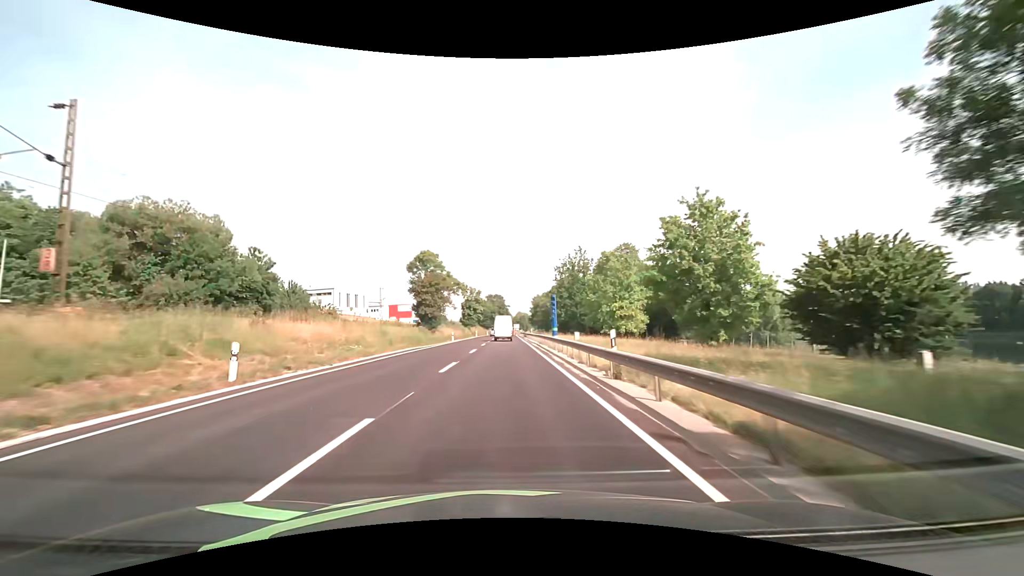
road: primary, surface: asphalt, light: Day
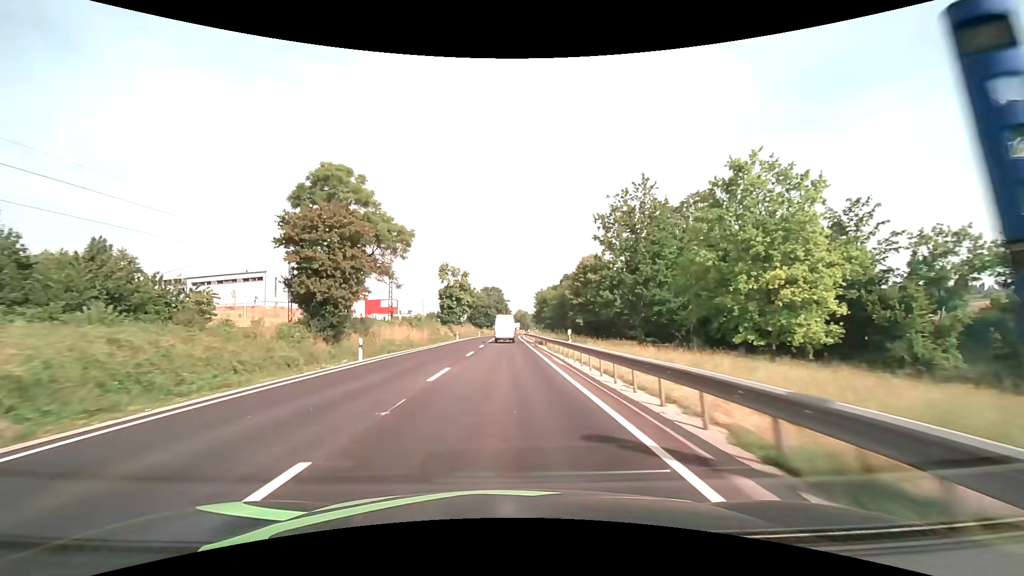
(0.0, +38.2) m; 0°
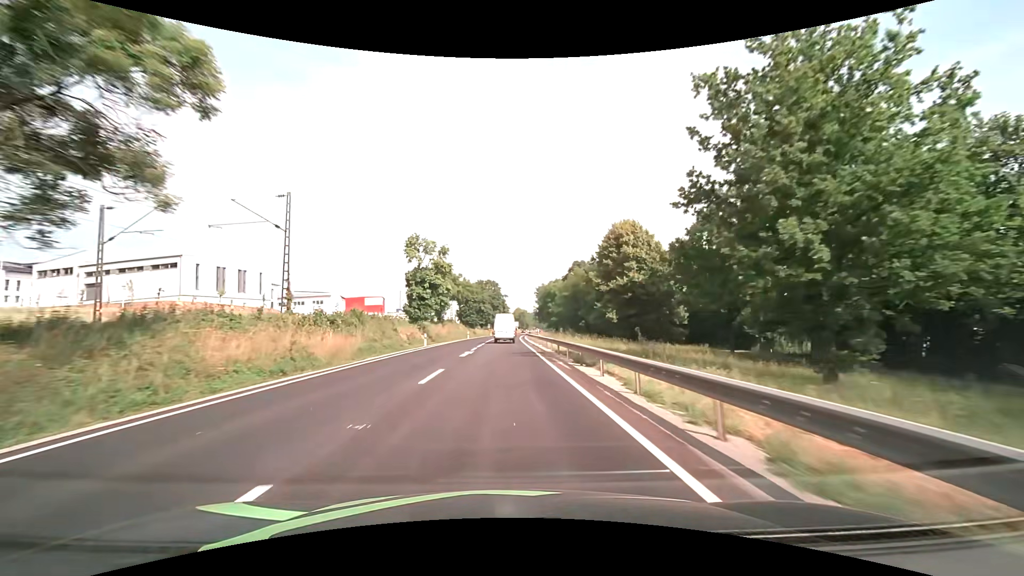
(+0.1, +24.8) m; 0°
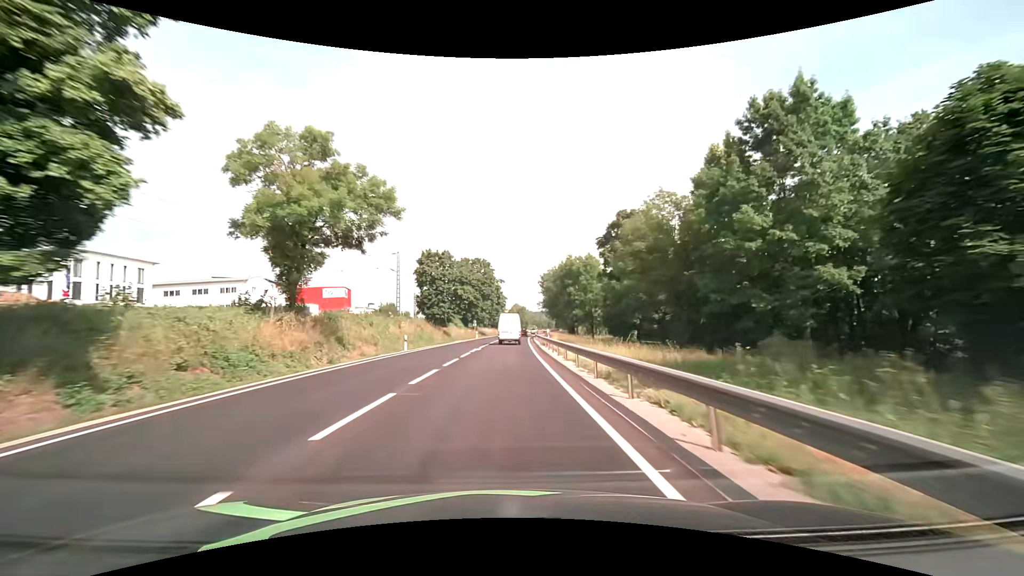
(+0.2, +48.7) m; +1°
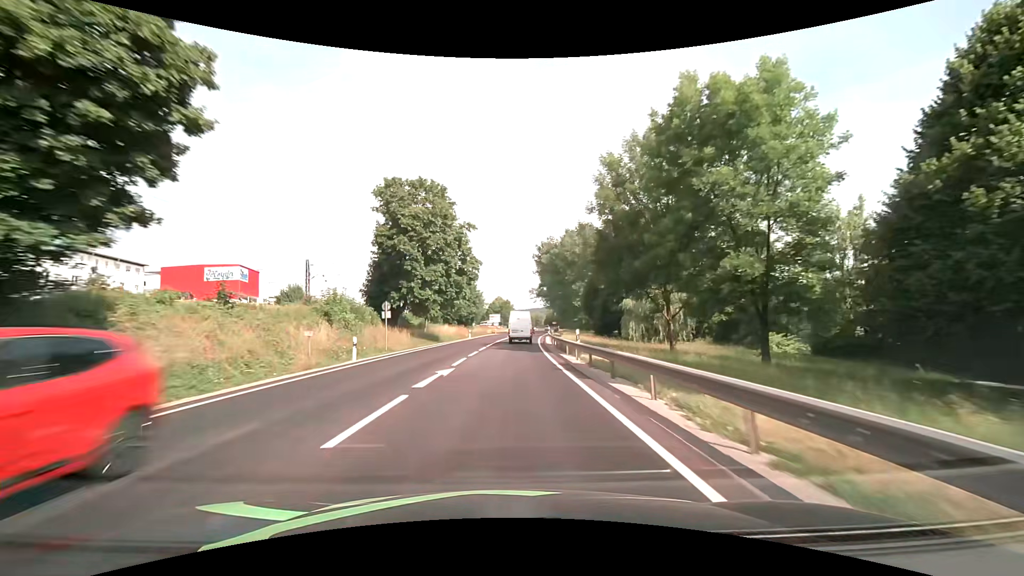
(+0.6, +60.5) m; +2°
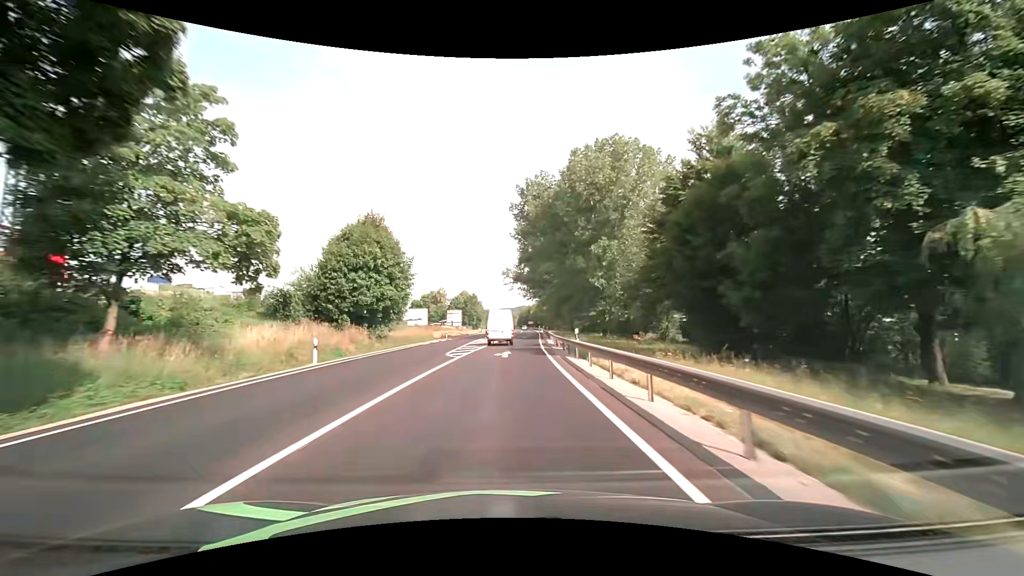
(+1.6, +48.5) m; +4°
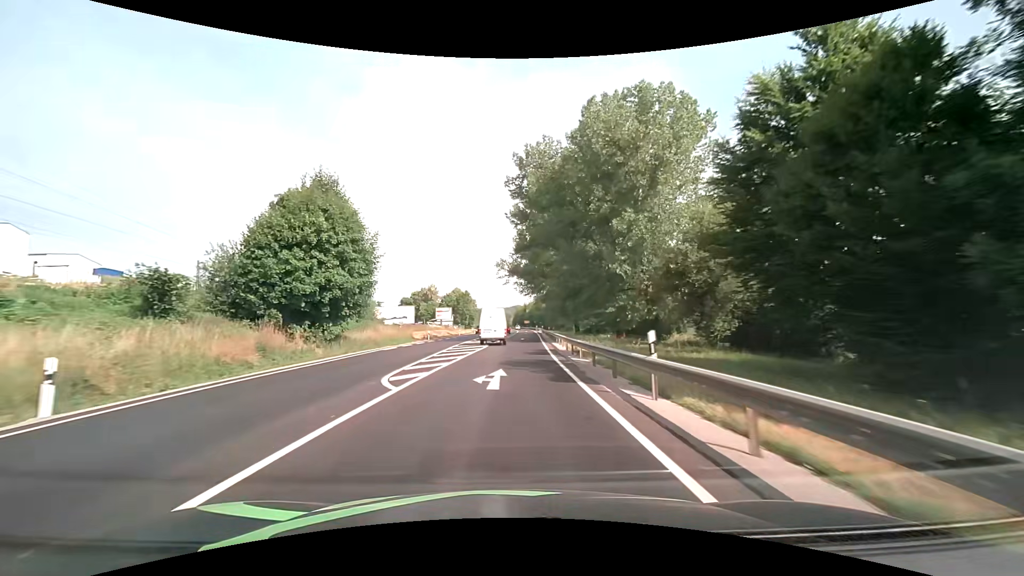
(0.0, +11.9) m; 0°
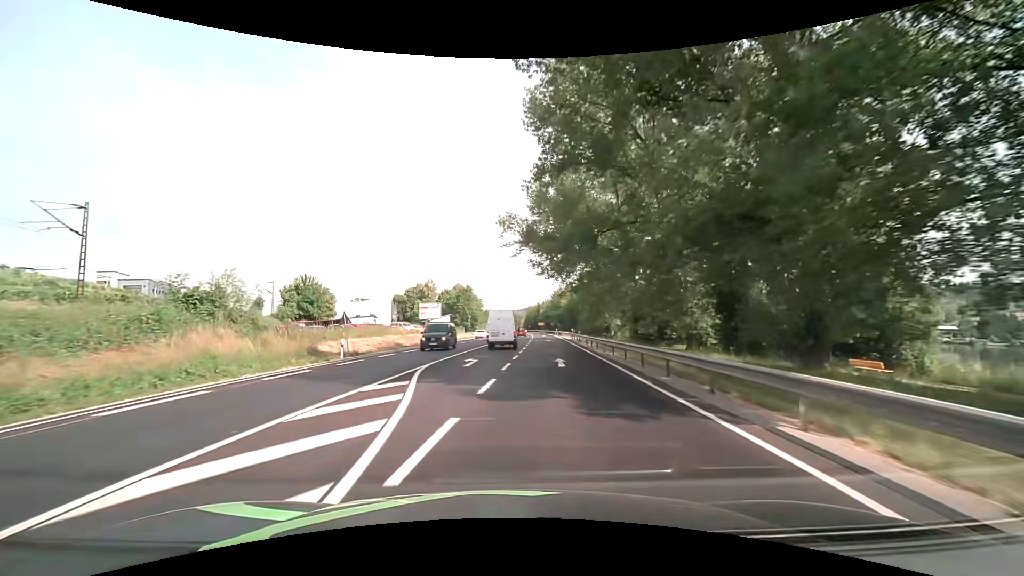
(+0.1, +34.2) m; -1°
(0, +10) (0, +20) (0, +30) (0, +40) (0, +50) (+1, +60) (+1, +70) (+2, +80) (+2, +90) (+3, +100) m
